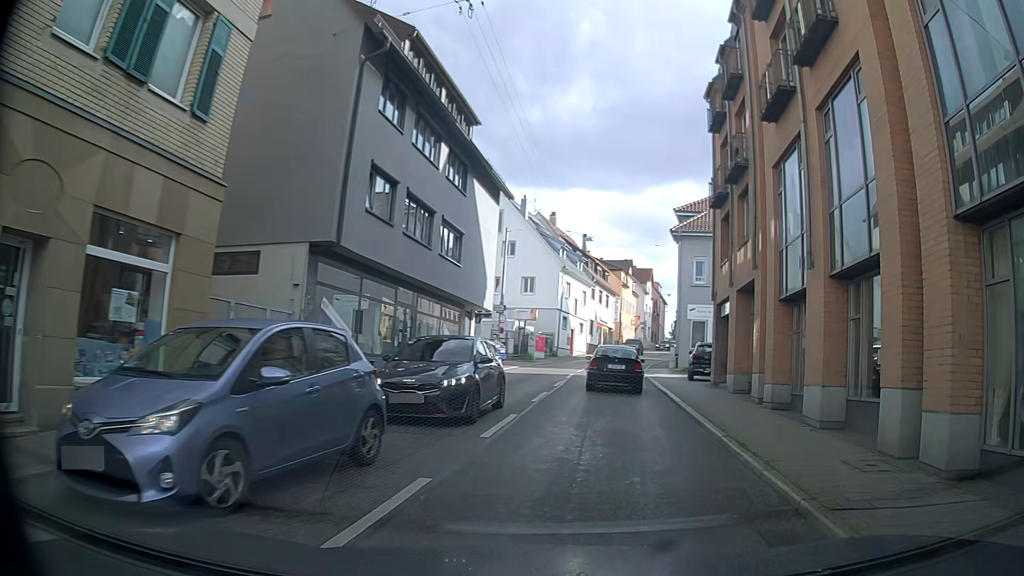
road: secondary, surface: asphalt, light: Day
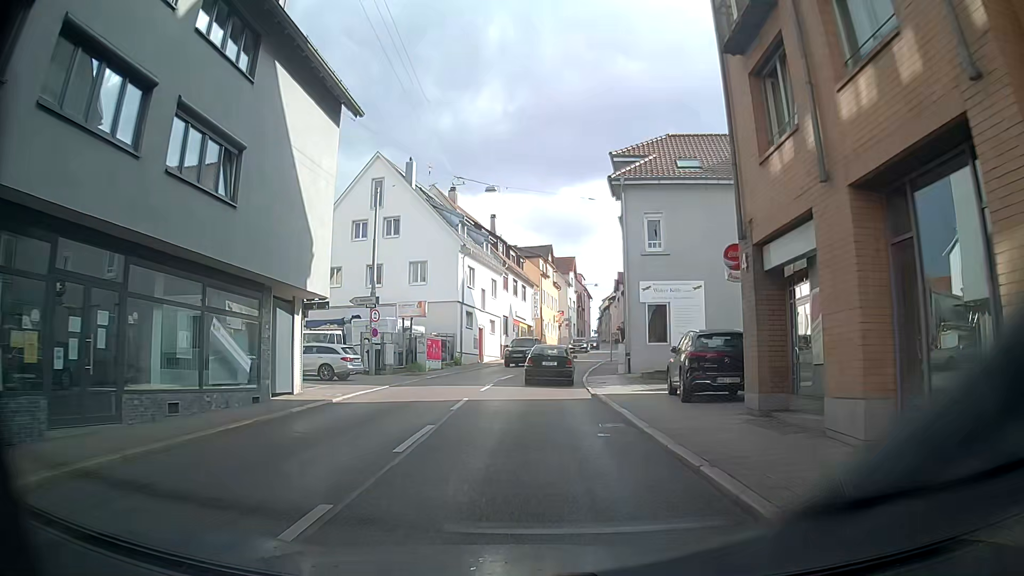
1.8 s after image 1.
(+1.1, +13.1) m; +8°
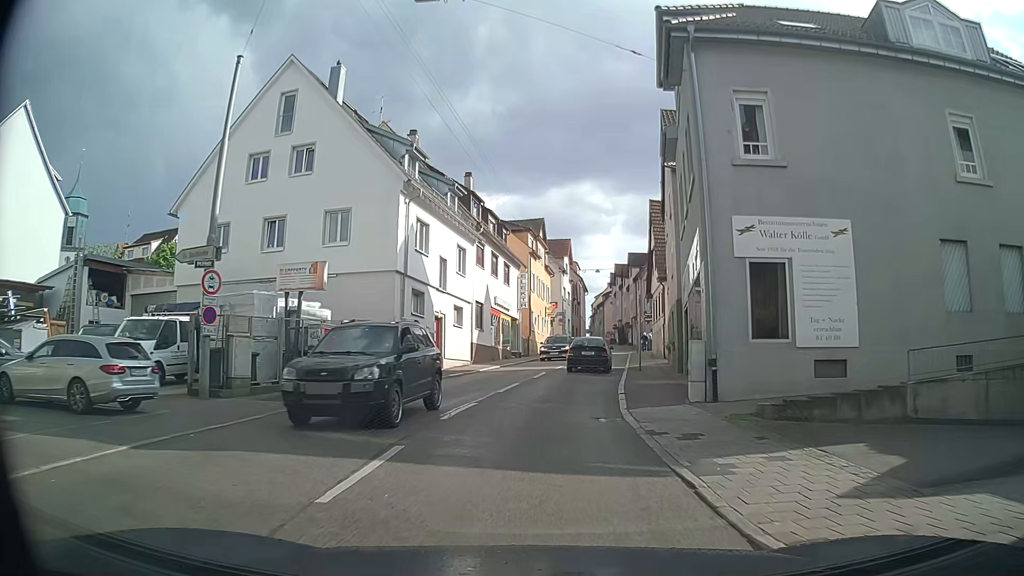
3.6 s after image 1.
(-0.4, +15.4) m; +2°
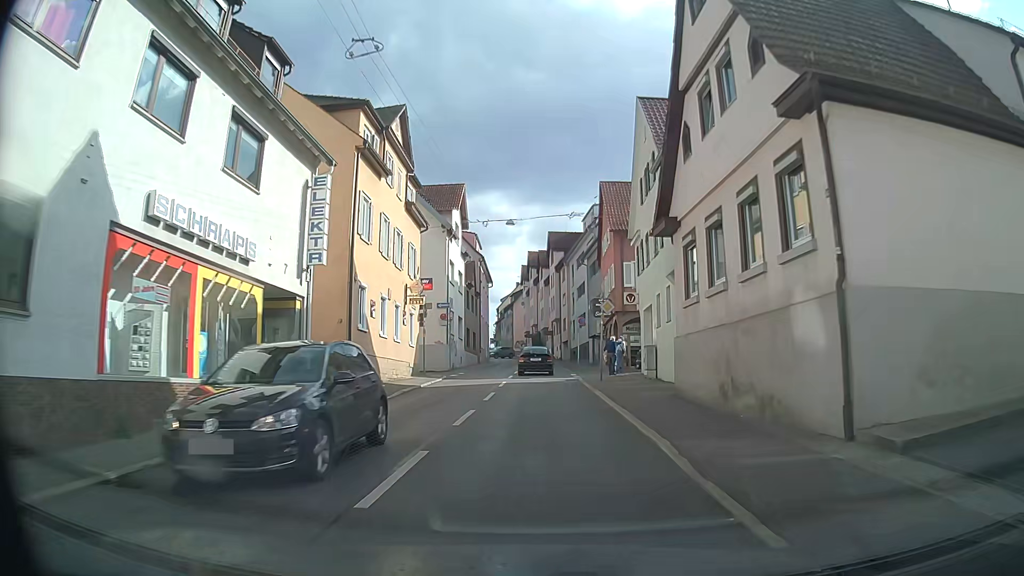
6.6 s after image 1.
(+1.2, +30.3) m; +6°
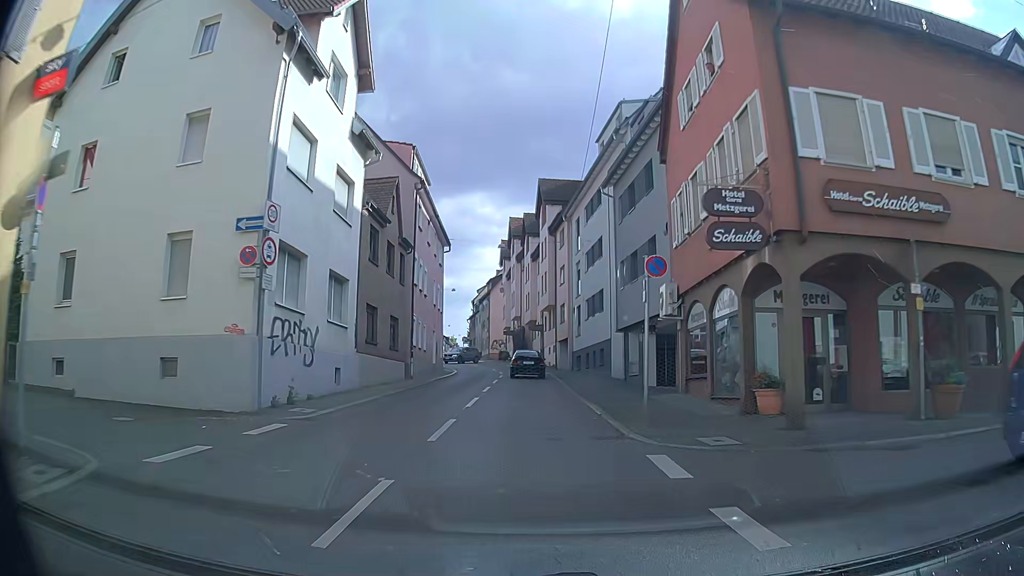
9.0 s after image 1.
(+0.1, +26.2) m; 0°
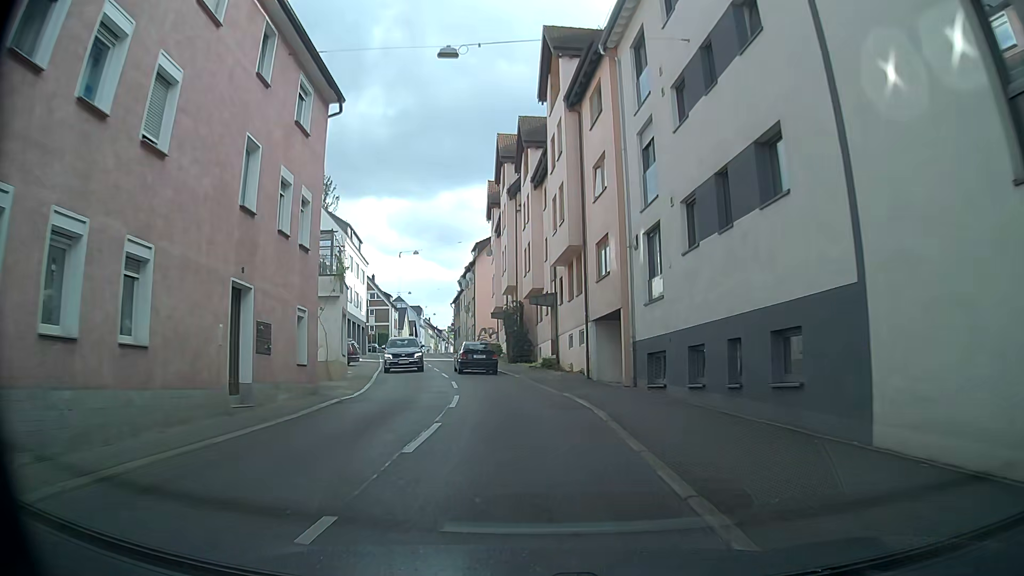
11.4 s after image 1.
(+0.4, +26.2) m; +1°
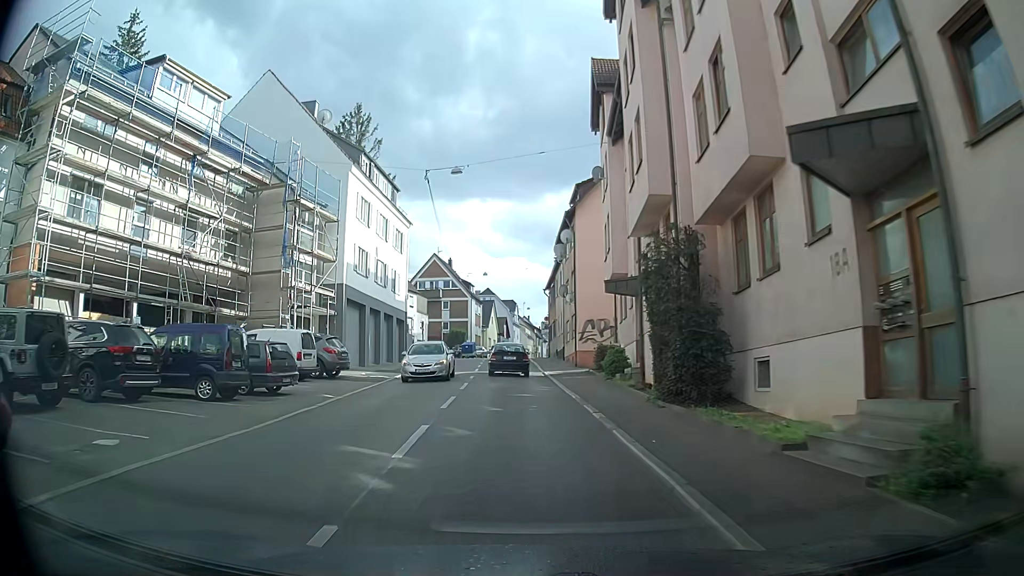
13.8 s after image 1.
(-1.6, +24.9) m; -9°
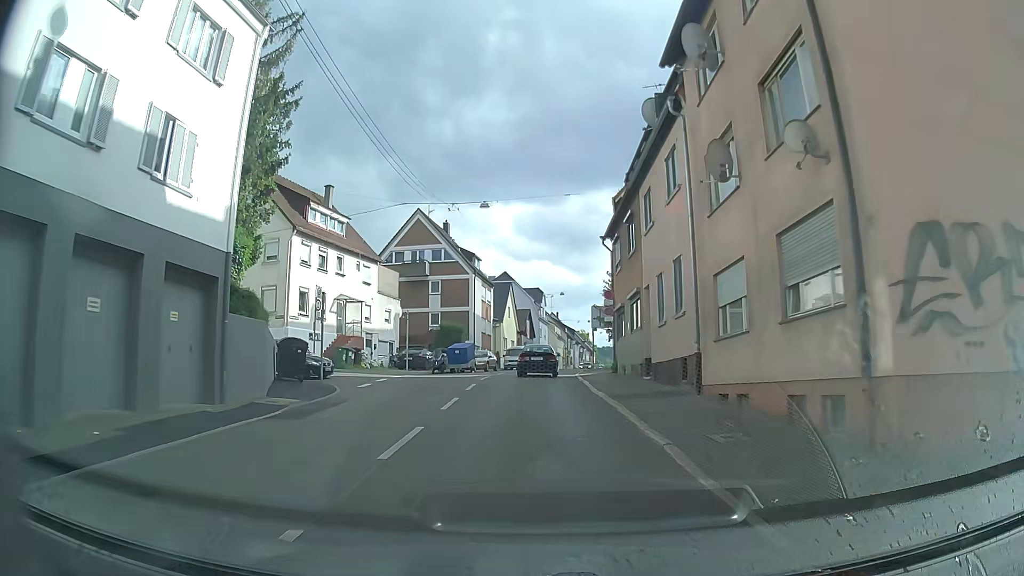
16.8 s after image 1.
(-1.0, +31.0) m; -2°
(0, +10) (0, +20) (0, +30) (+1, +40) (+3, +50) (+4, +60) (+6, +70) (+7, +79) (+9, +89) (+10, +99) m
